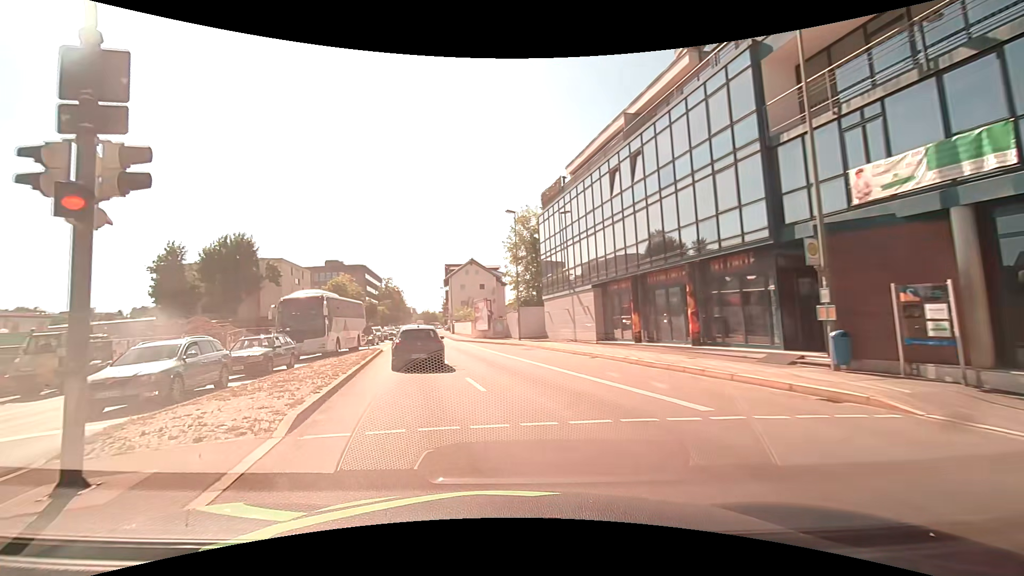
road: primary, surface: asphalt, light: Day
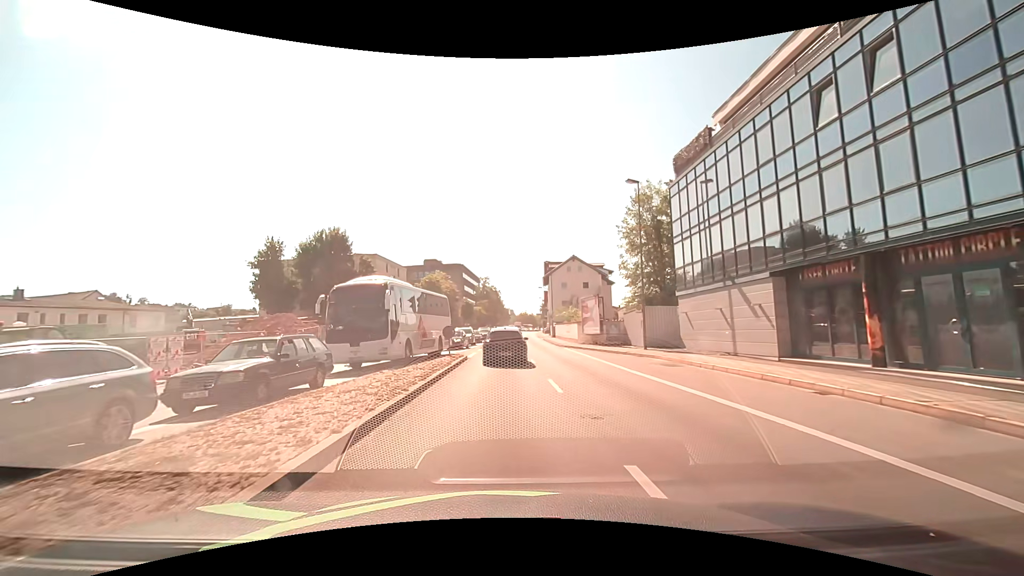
(-1.0, +8.5) m; -12°
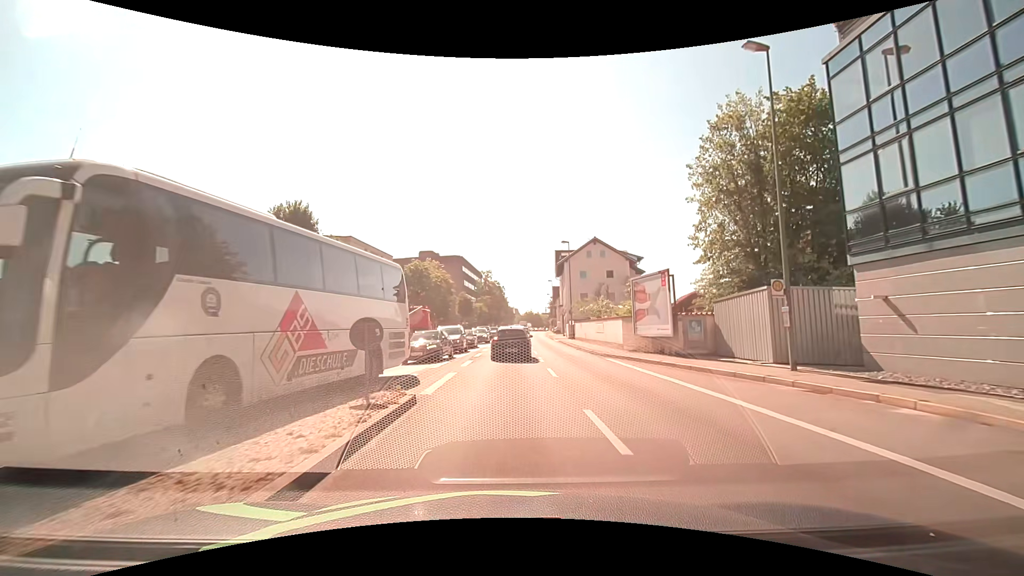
(+0.1, +14.8) m; 0°
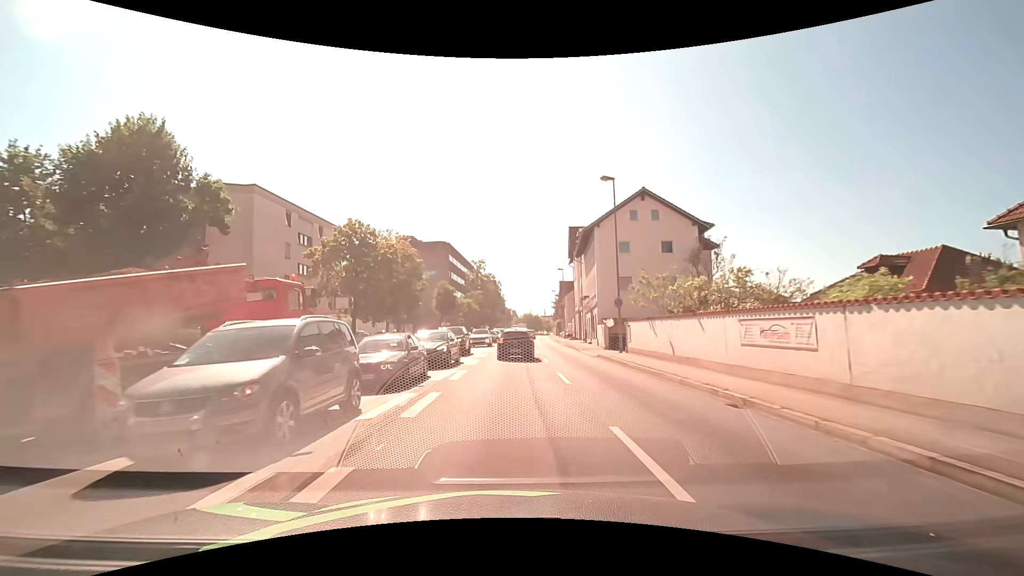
(+0.1, +23.0) m; +1°
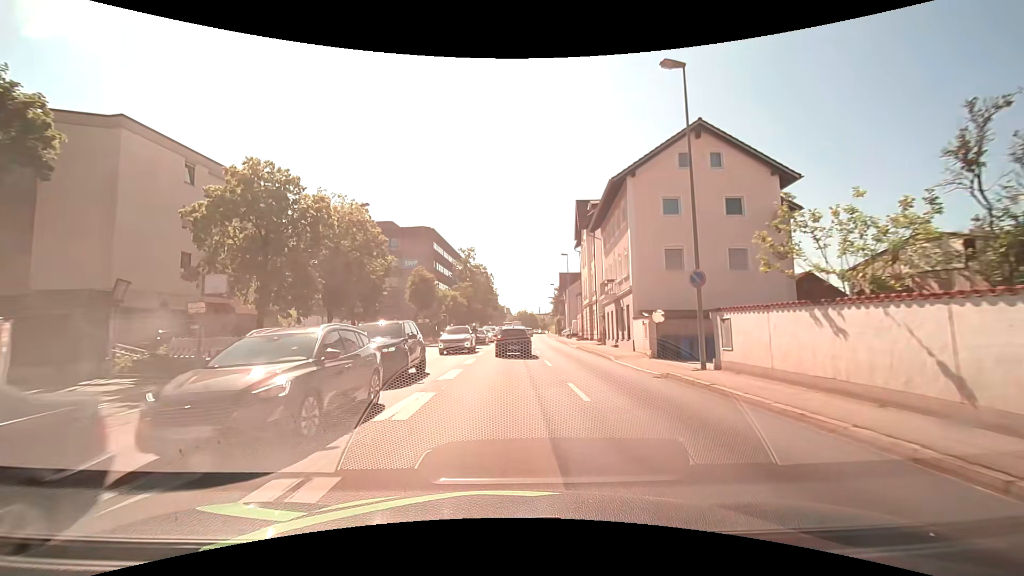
(+0.1, +12.5) m; +1°
